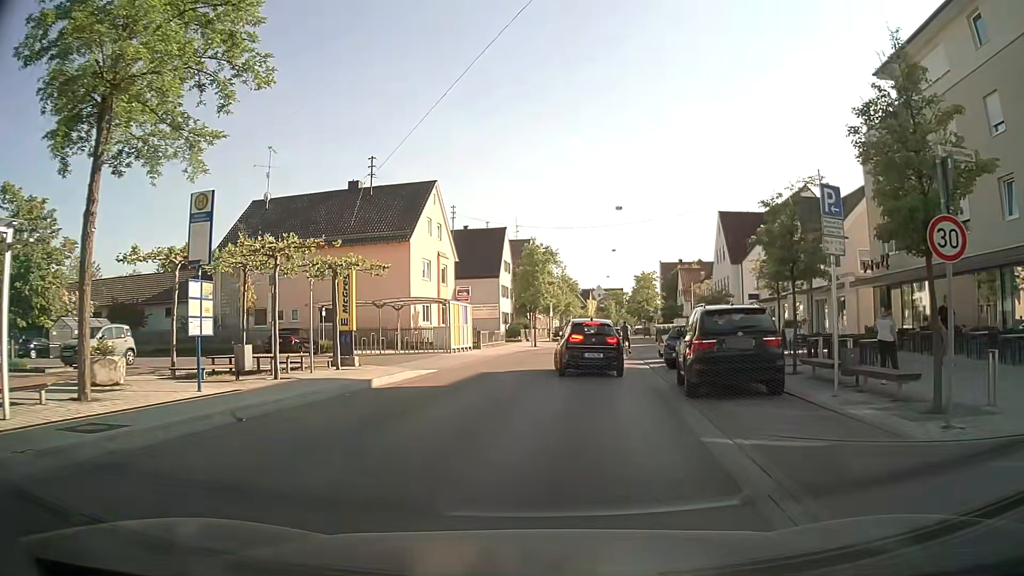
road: tertiary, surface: asphalt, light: Day
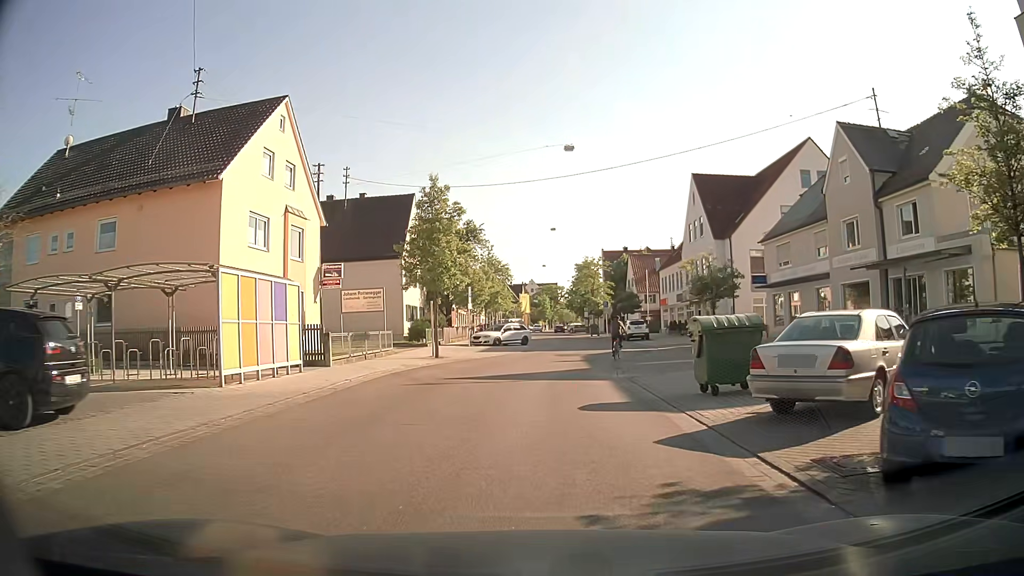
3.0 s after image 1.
(+1.3, +17.8) m; +6°
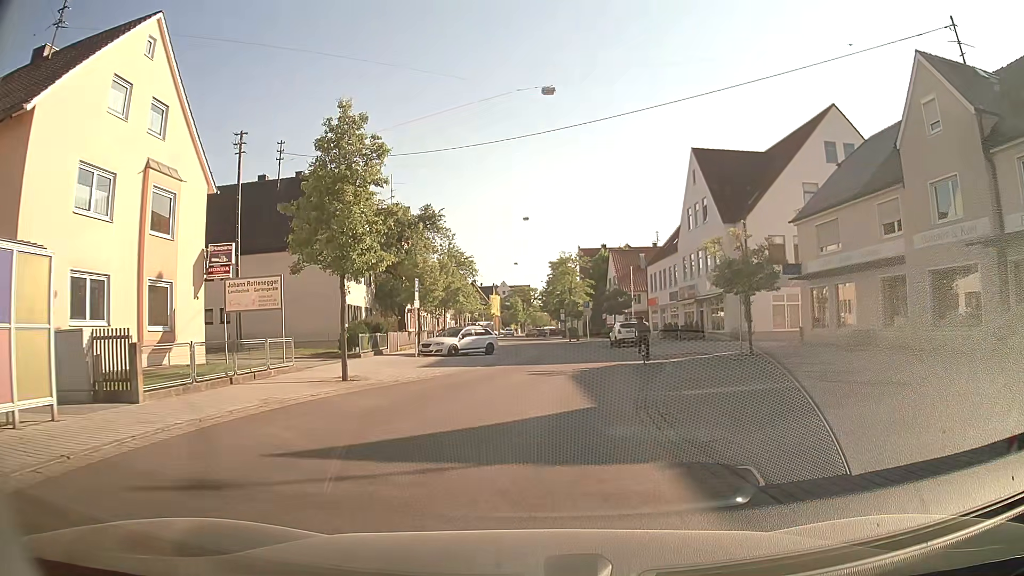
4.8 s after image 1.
(+0.2, +9.7) m; +2°
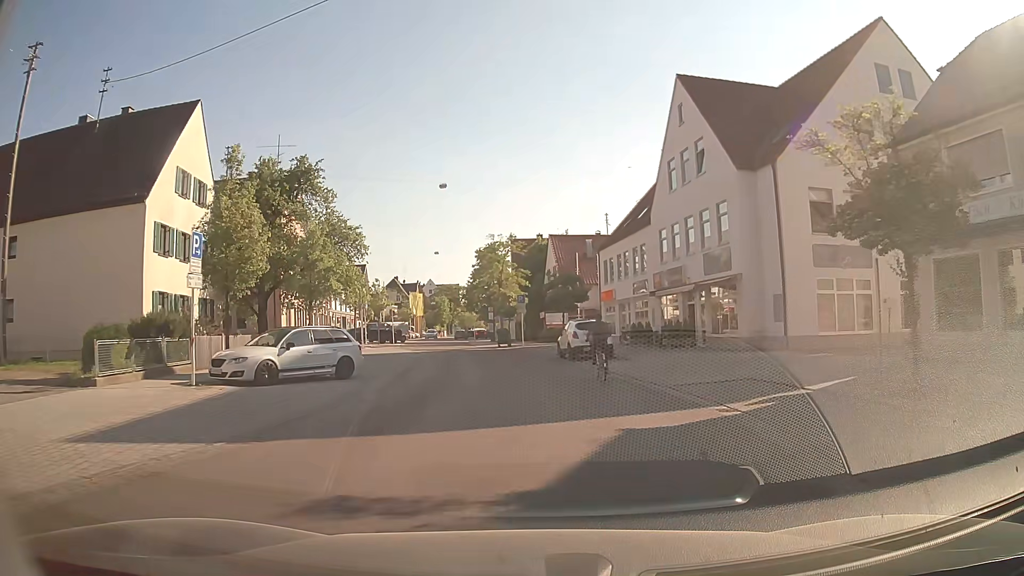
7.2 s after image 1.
(+0.9, +15.8) m; +6°
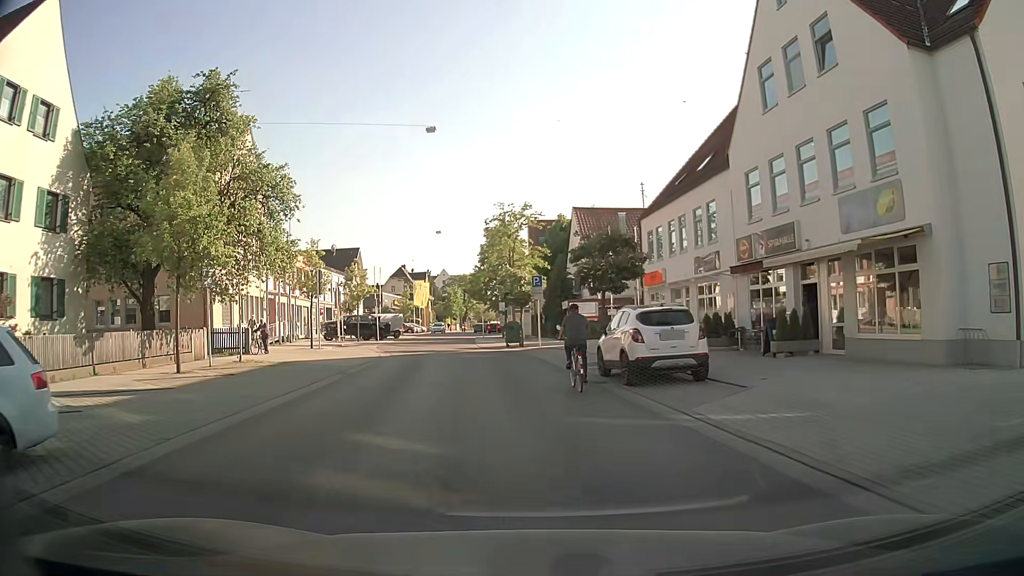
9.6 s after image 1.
(0.0, +12.9) m; -1°
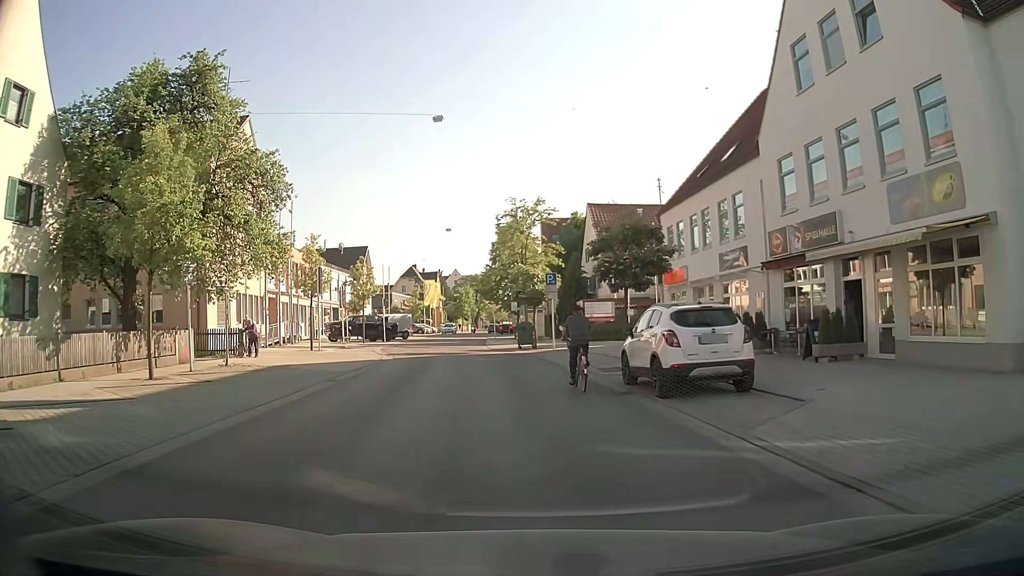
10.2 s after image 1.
(0.0, +2.1) m; -1°
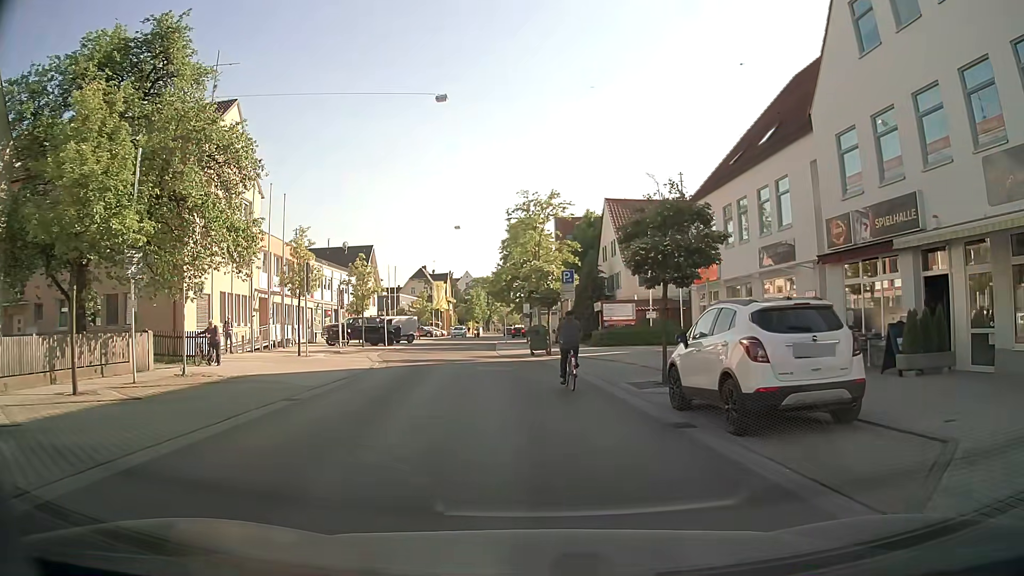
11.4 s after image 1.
(0.0, +3.7) m; -2°
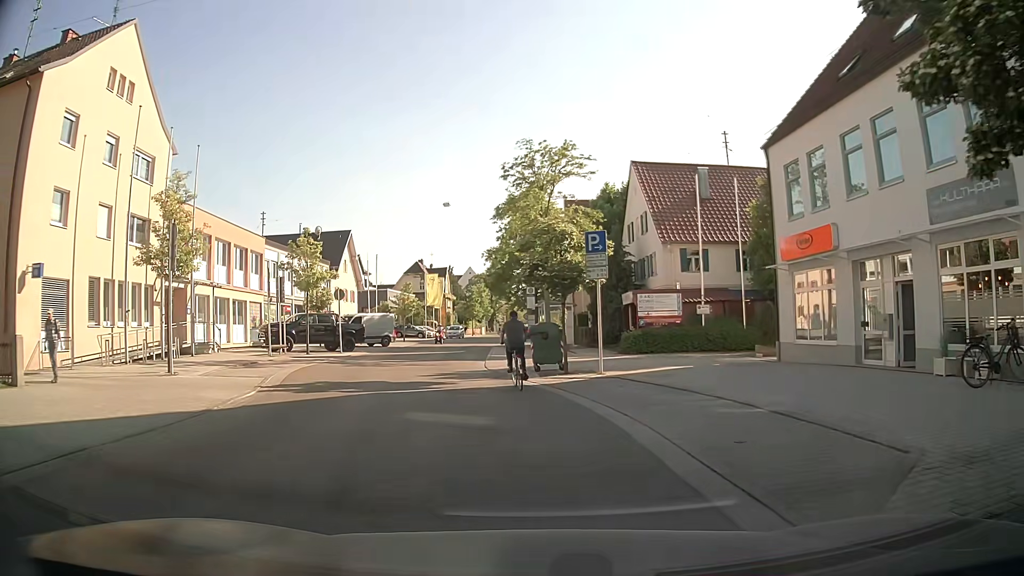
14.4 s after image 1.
(+0.3, +12.2) m; 0°
(0, +10) (-2, +20) (-3, +30) (-4, +40) (-4, +50) (-4, +60) (-3, +70) (-3, +80) (-2, +90) (-1, +100) m
